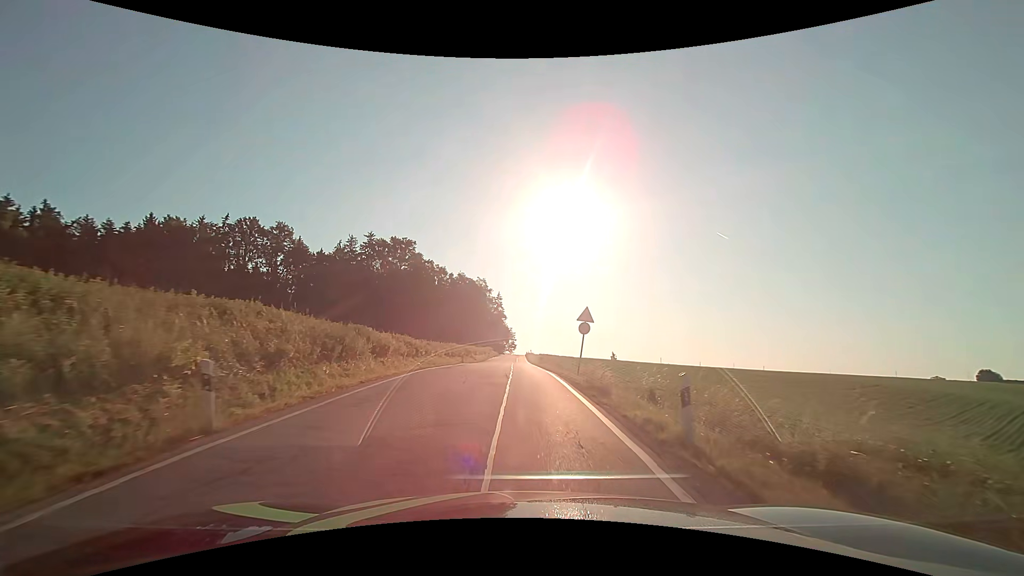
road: secondary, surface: asphalt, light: Day
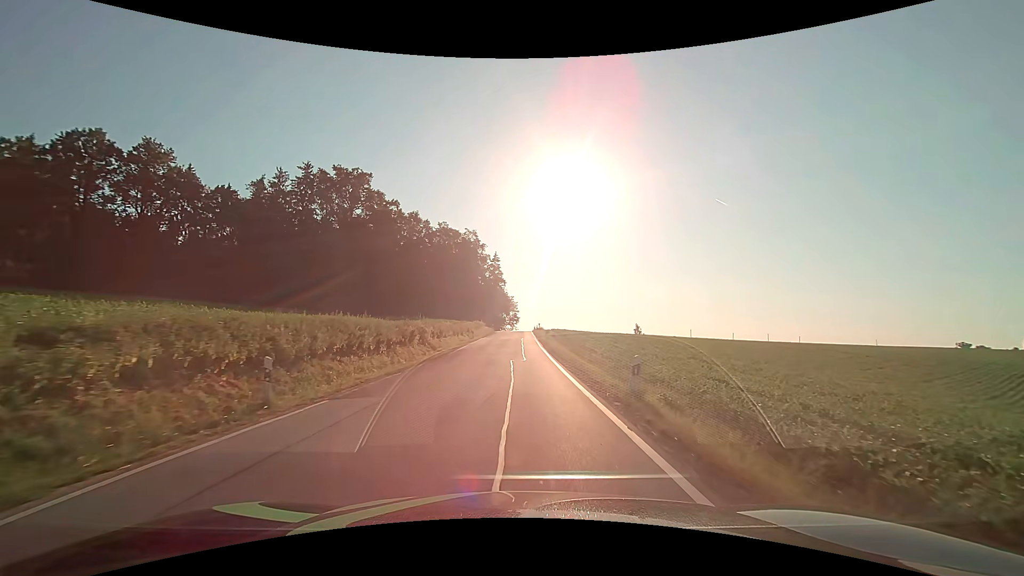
(-0.4, +36.4) m; -1°
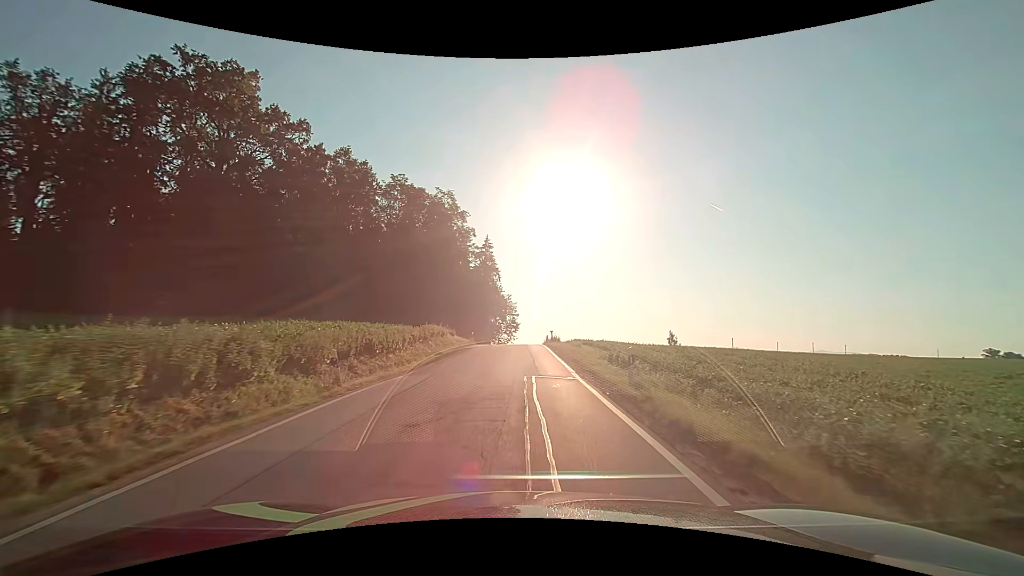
(+0.1, +37.2) m; 0°
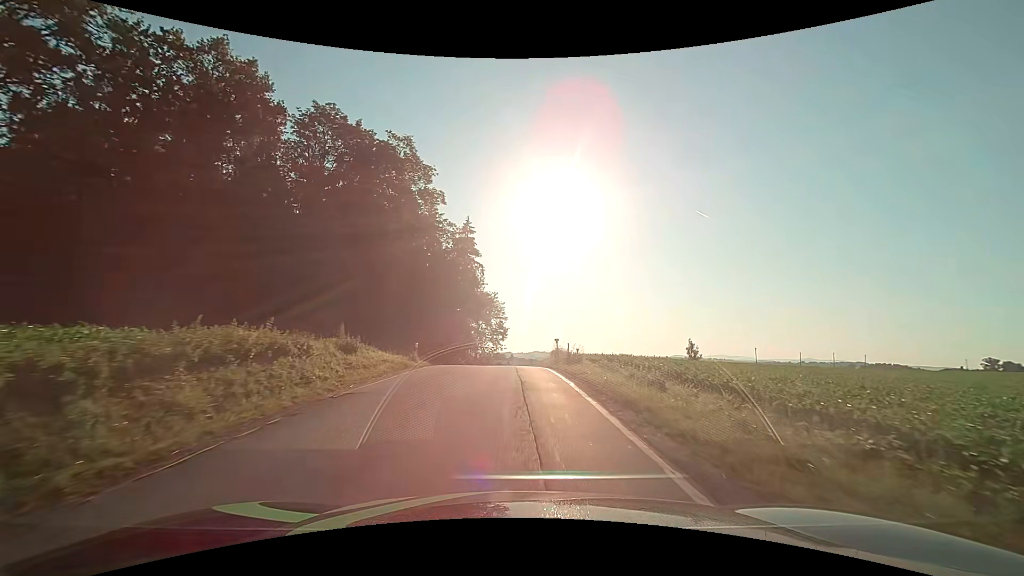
(+0.2, +22.4) m; +1°
(0, +10) (0, +20) (0, +30) (-1, +40) (-1, +50) (0, +60) (+2, +70) (+4, +80) (+5, +90) (+6, +100) m
